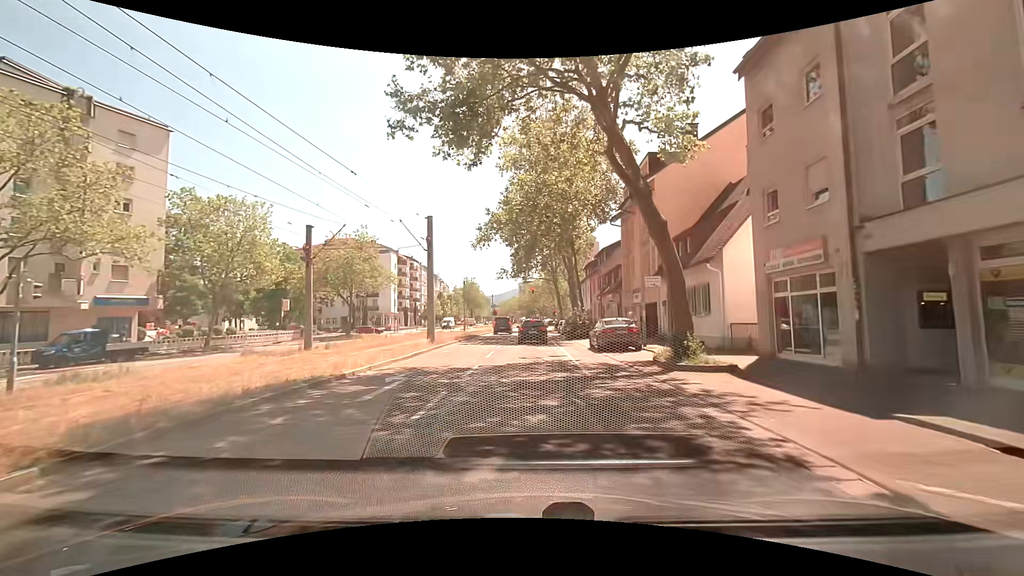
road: tertiary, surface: asphalt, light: Day
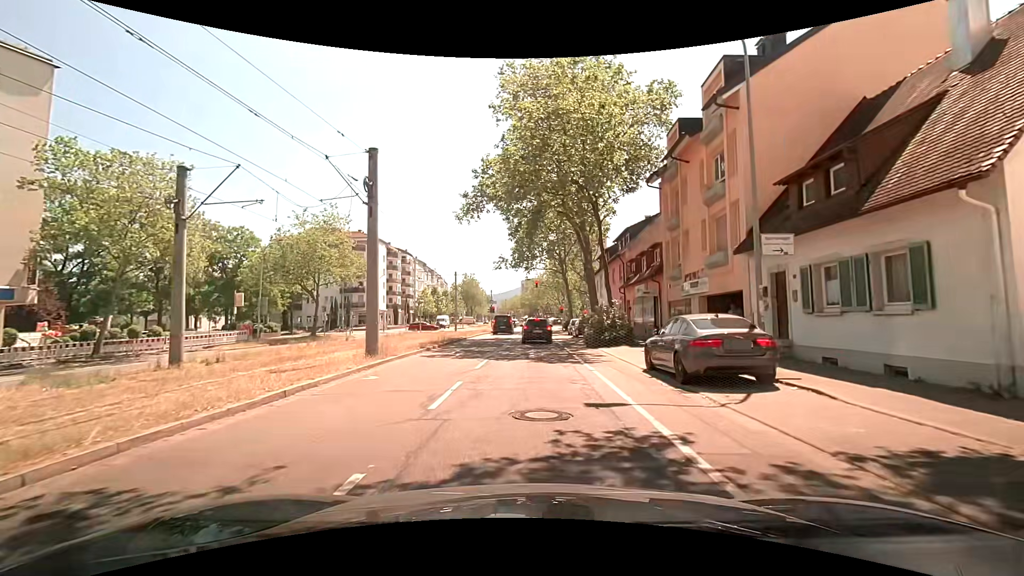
(-0.1, +11.2) m; -1°
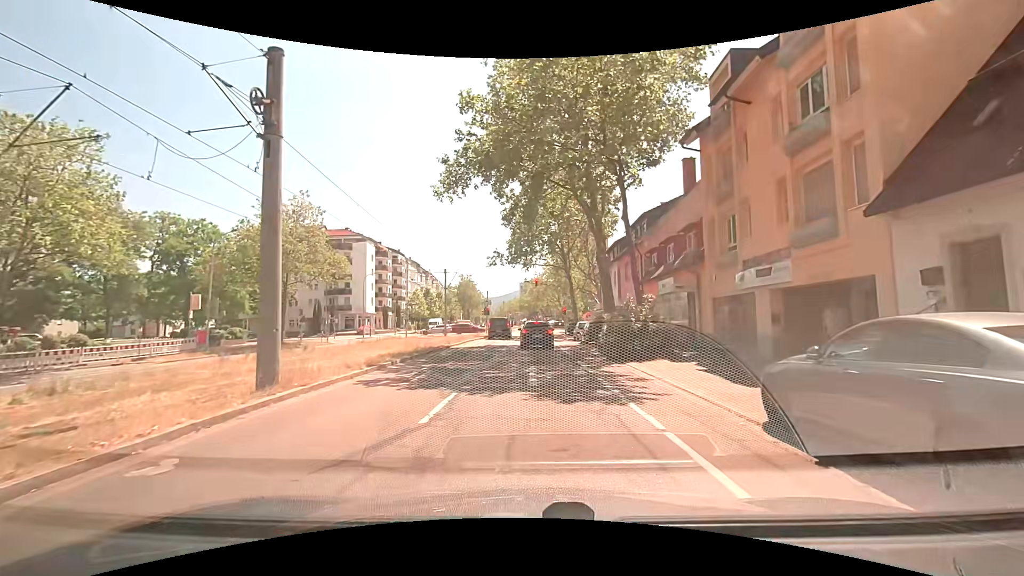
(+0.1, +6.8) m; +1°
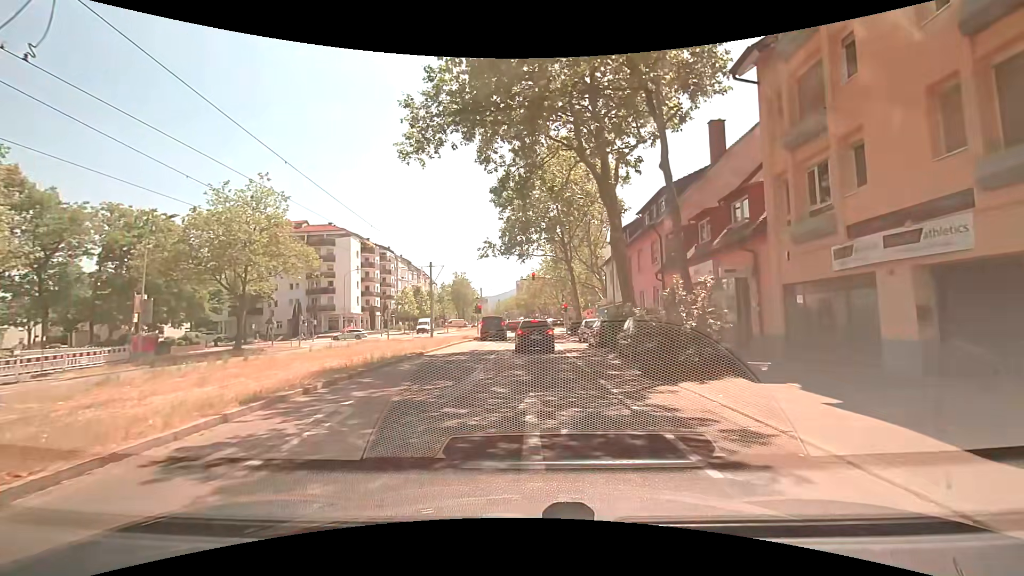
(0.0, +6.1) m; 0°
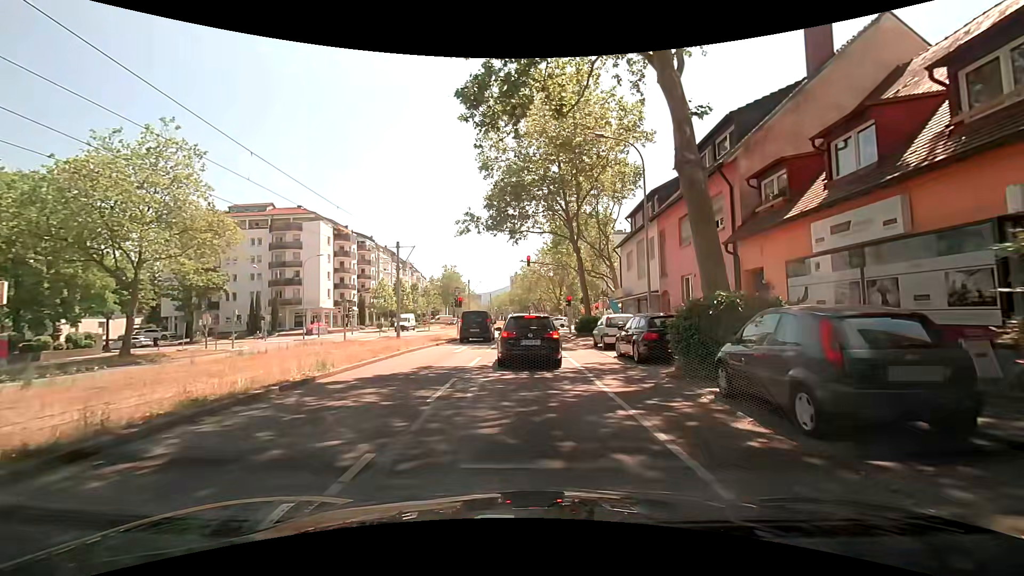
(0.0, +10.3) m; 0°
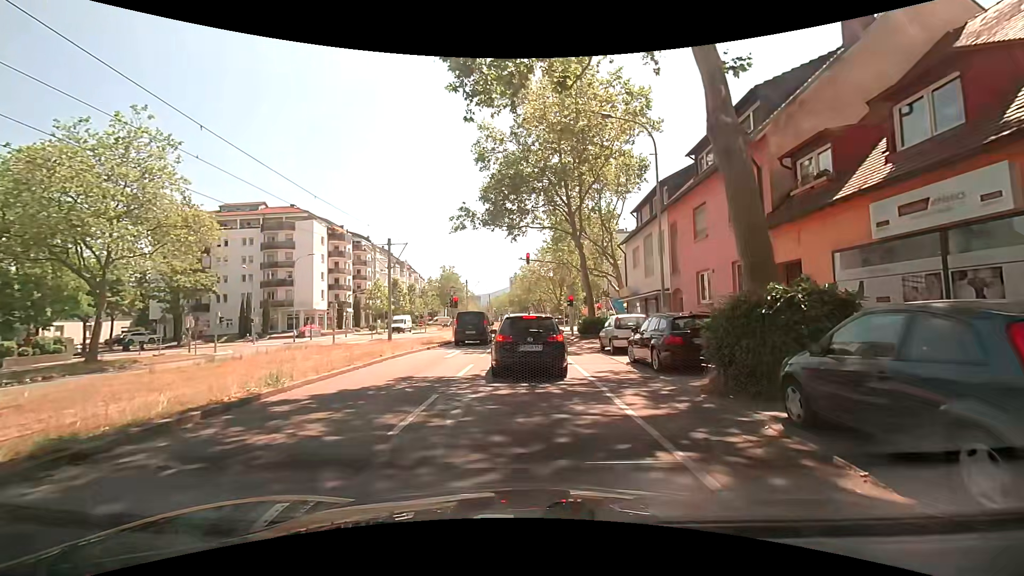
(0.0, +2.2) m; +1°
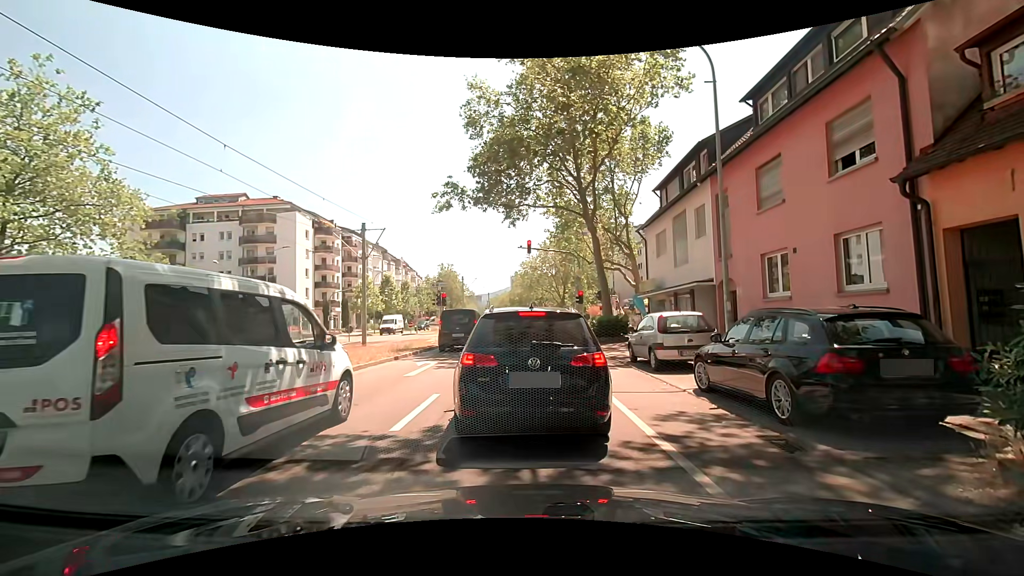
(0.0, +5.6) m; 0°
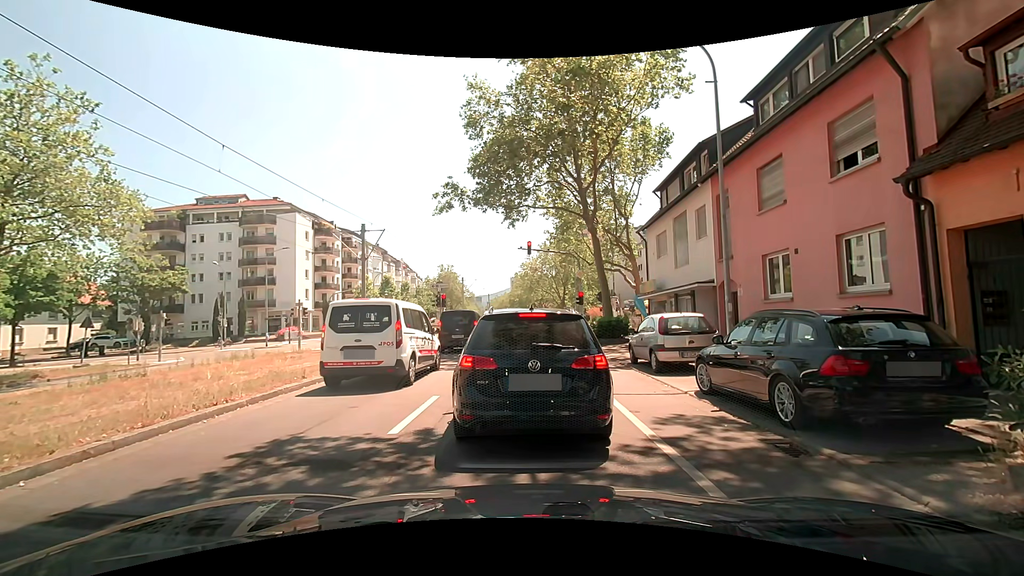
(0.0, +0.2) m; 0°
